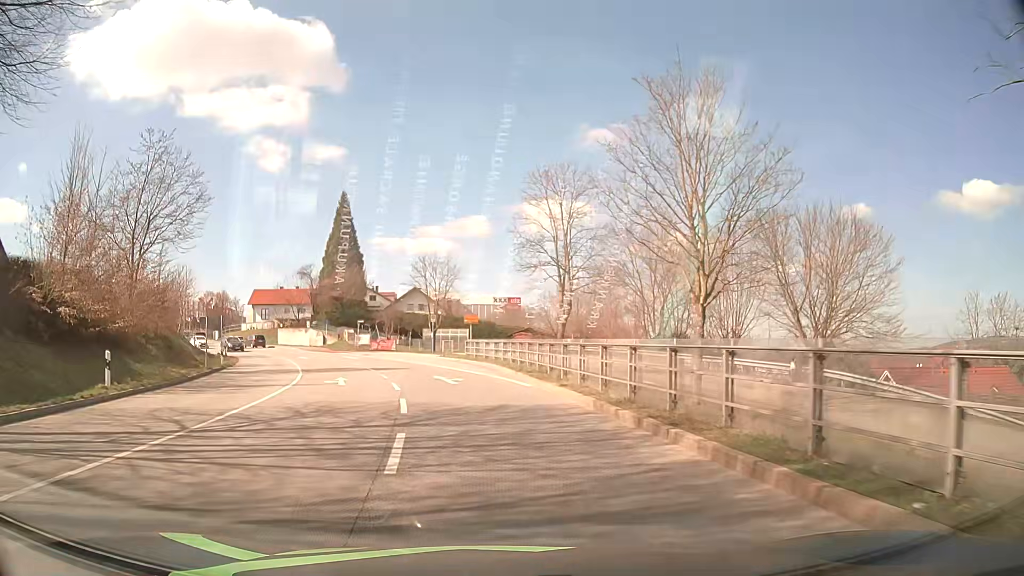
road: primary_link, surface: asphalt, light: Day
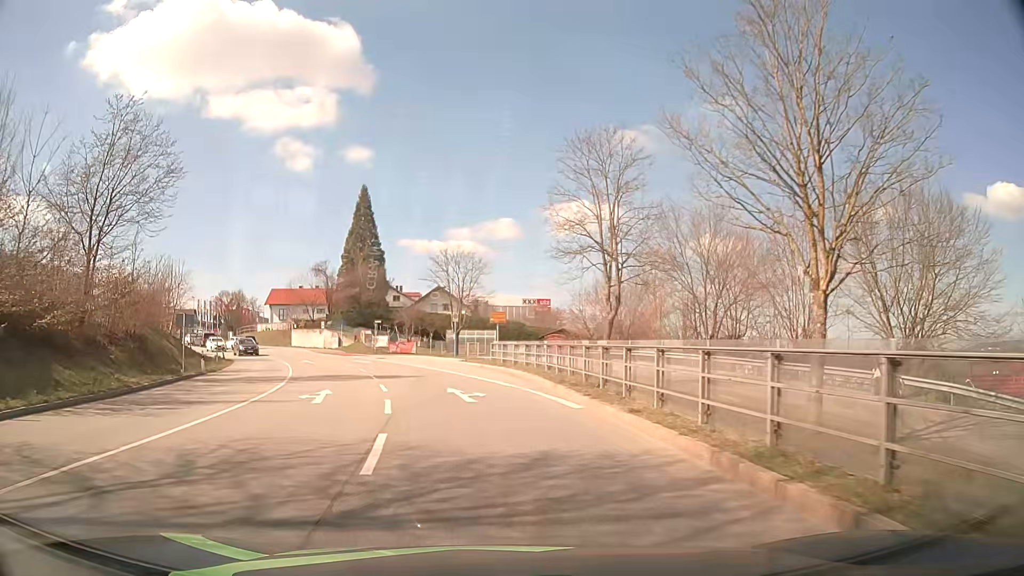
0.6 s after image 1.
(-0.1, +6.1) m; -2°
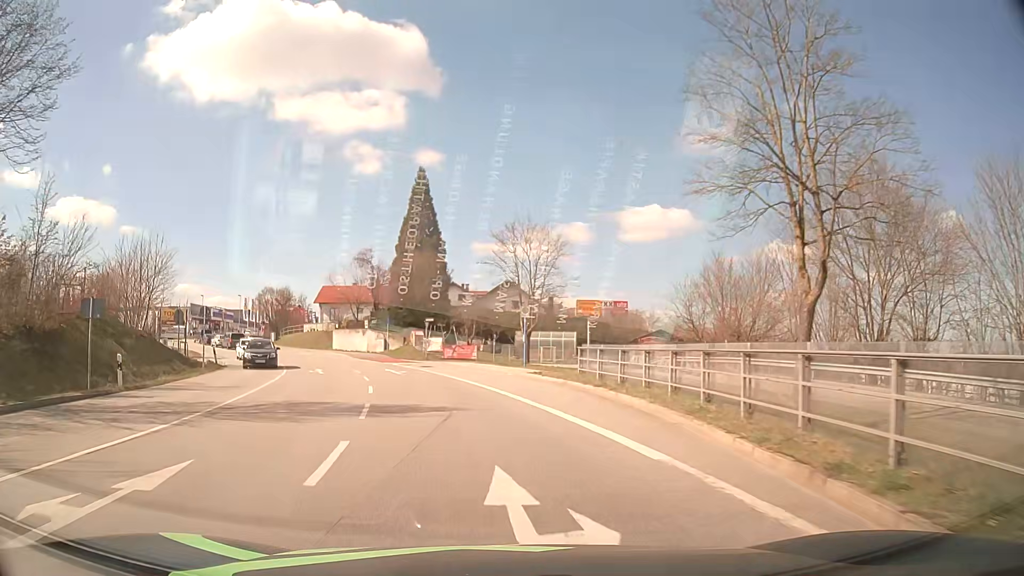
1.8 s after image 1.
(-0.8, +12.9) m; -7°
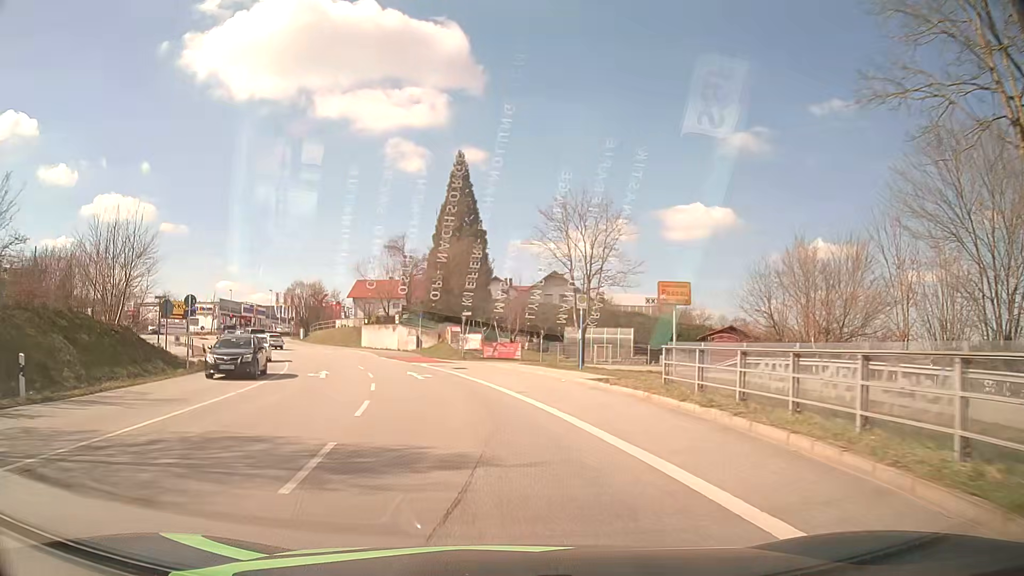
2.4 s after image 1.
(-0.2, +6.8) m; -4°
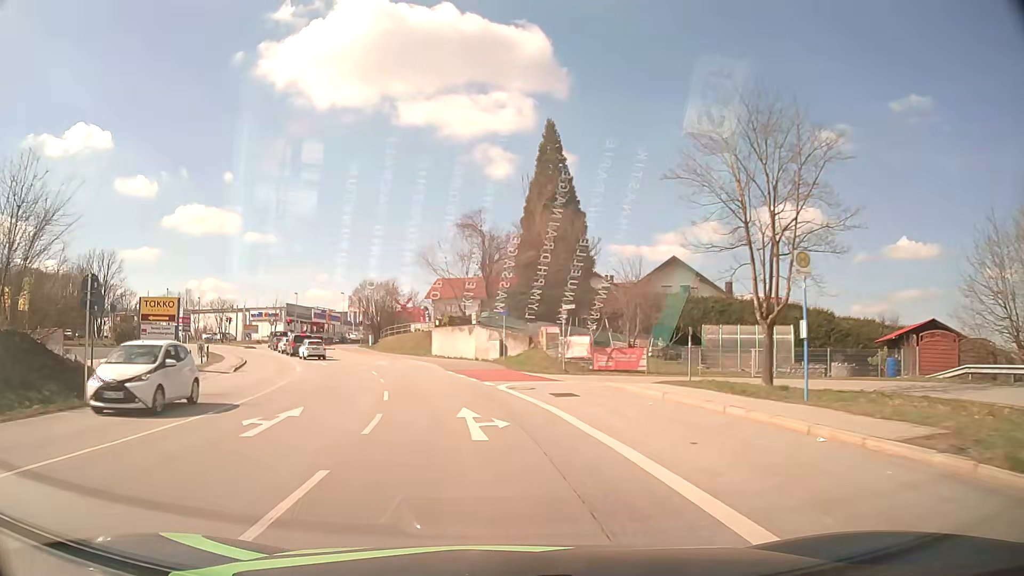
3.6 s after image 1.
(-0.9, +14.0) m; -8°
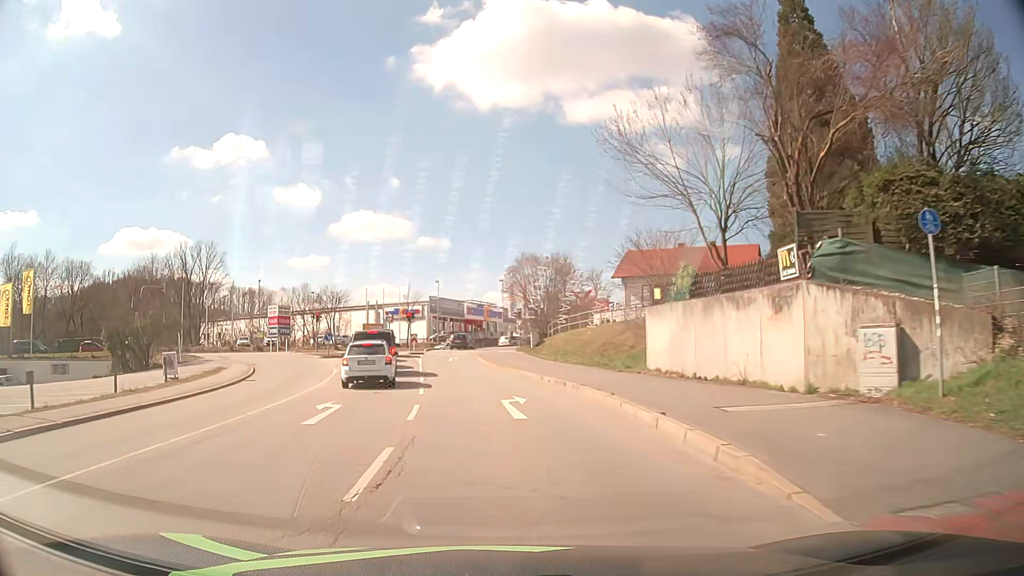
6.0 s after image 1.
(-3.8, +28.6) m; -15°
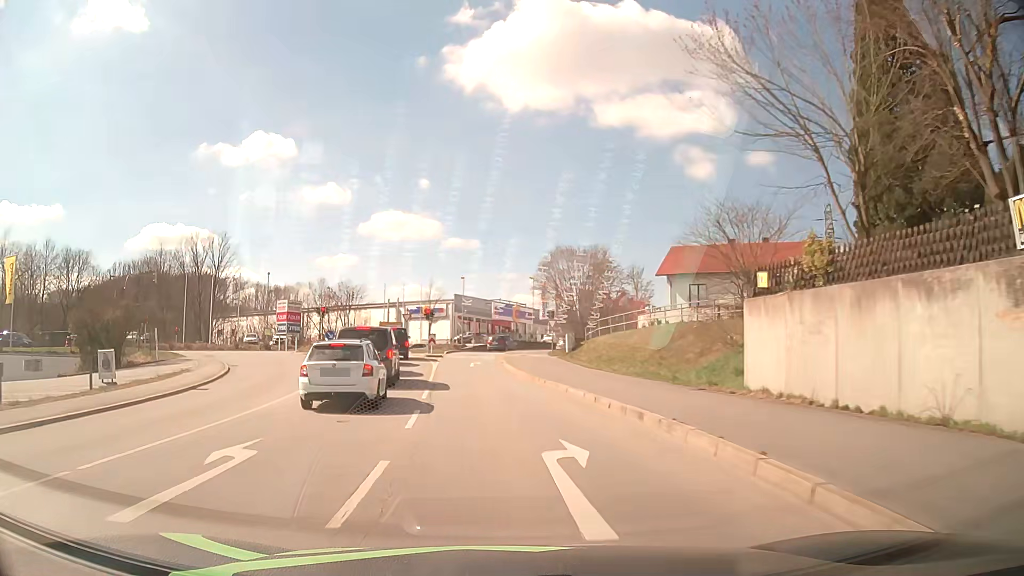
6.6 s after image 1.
(-0.2, +6.9) m; -2°
